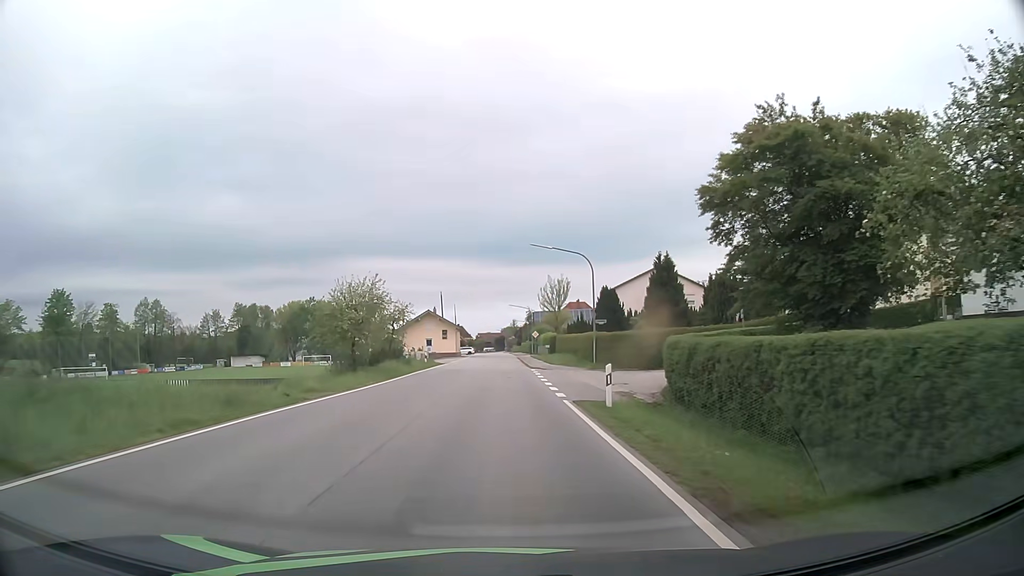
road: secondary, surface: asphalt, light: Day
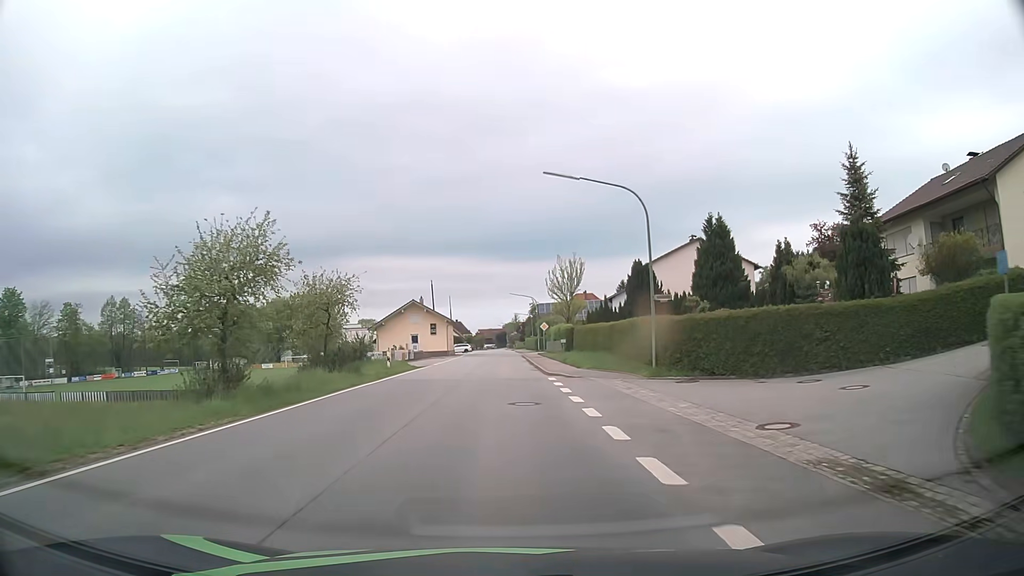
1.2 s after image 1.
(+0.1, +15.9) m; 0°
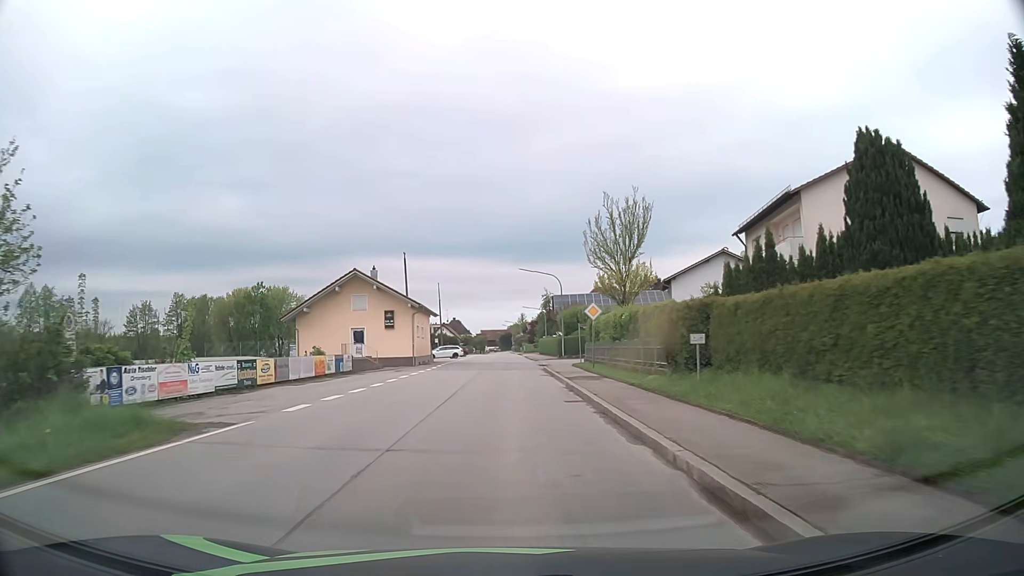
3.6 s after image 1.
(-0.2, +31.8) m; -1°
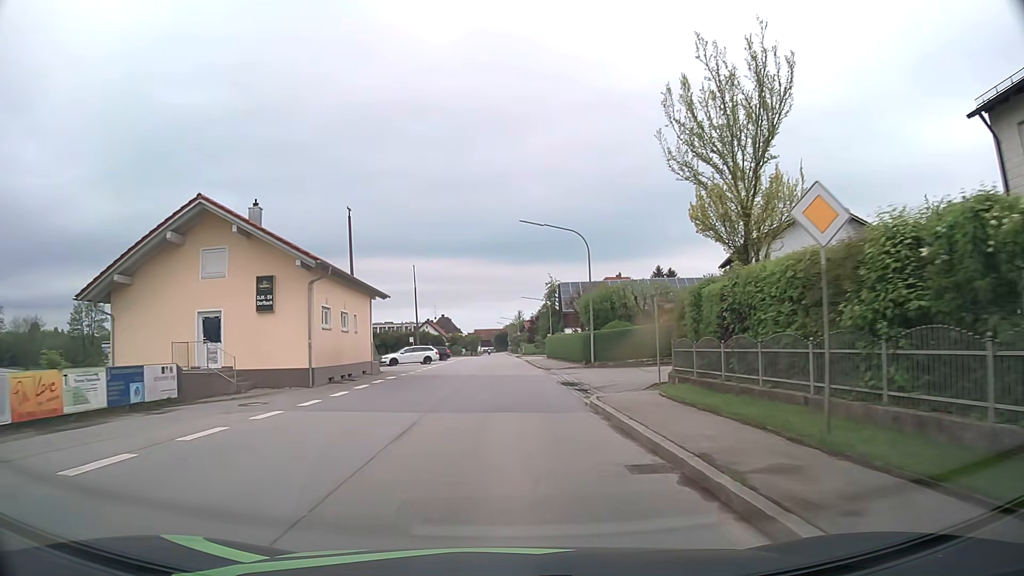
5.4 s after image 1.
(+0.2, +22.9) m; 0°
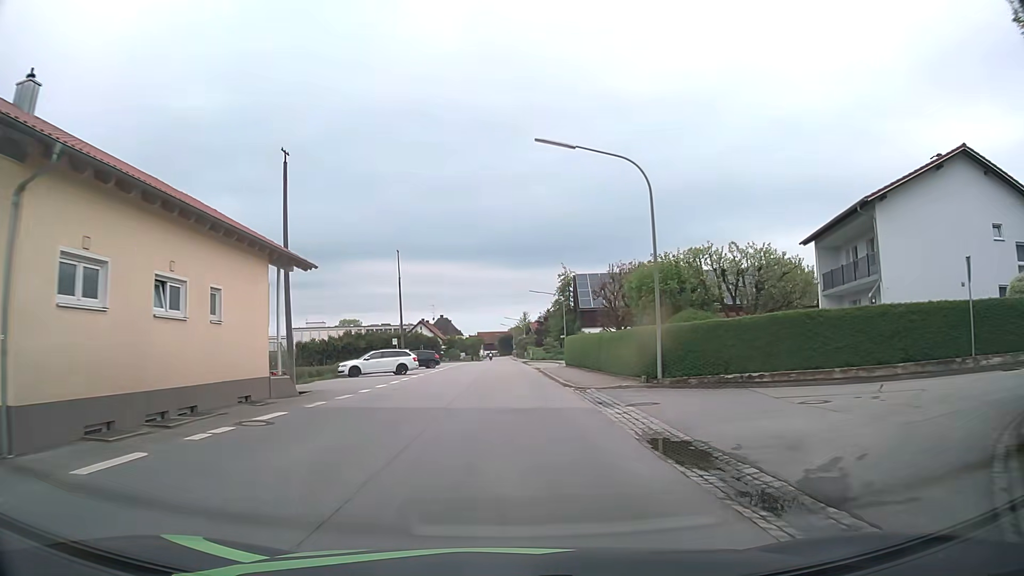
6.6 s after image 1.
(0.0, +15.1) m; 0°
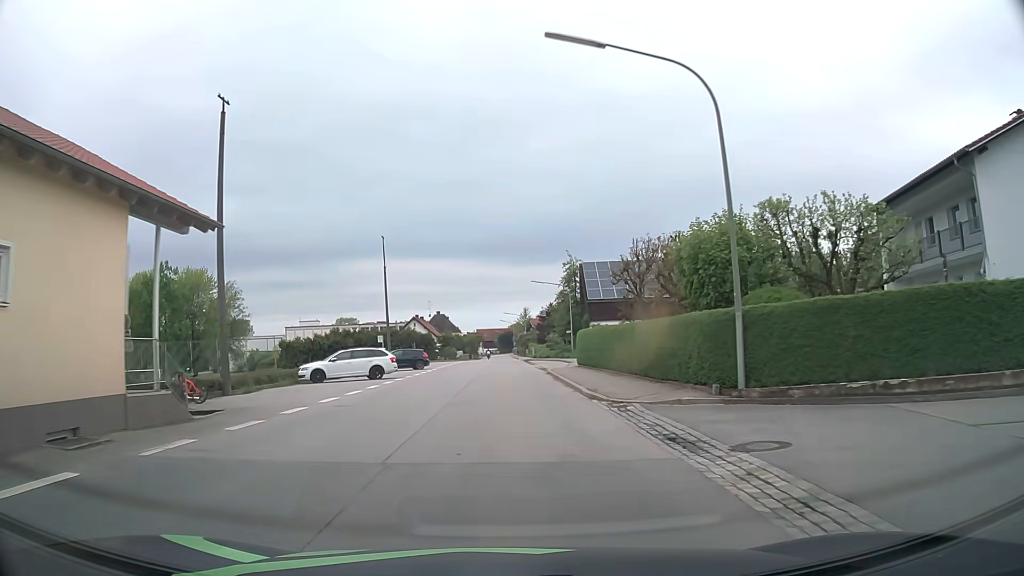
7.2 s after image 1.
(0.0, +7.6) m; 0°
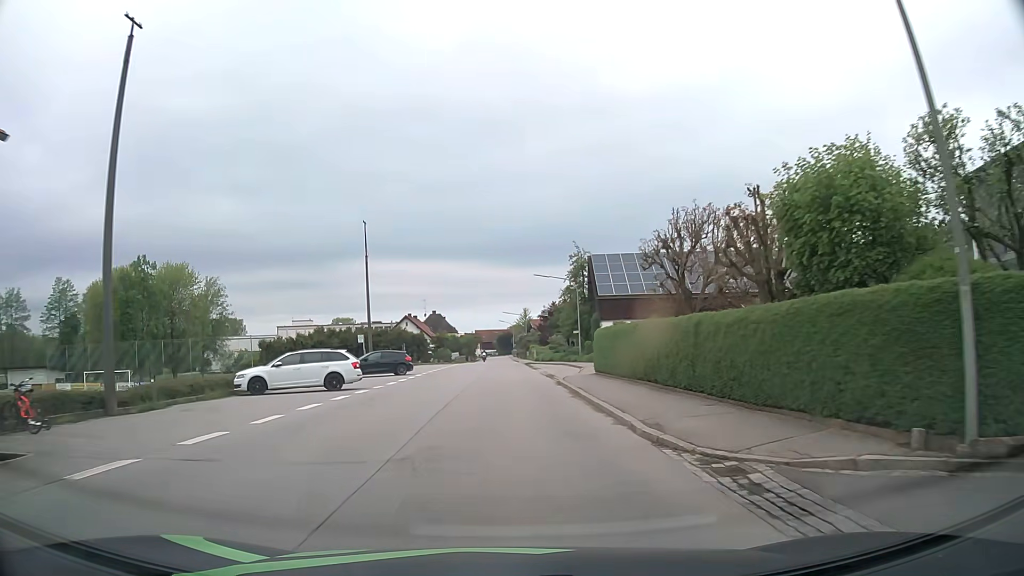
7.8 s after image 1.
(0.0, +7.6) m; 0°
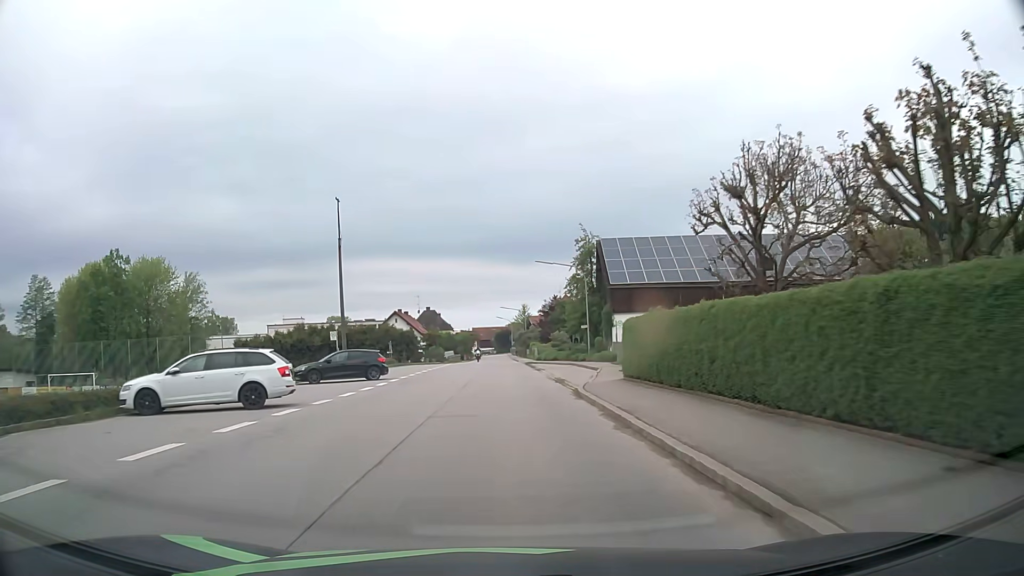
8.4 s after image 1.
(0.0, +7.6) m; 0°
